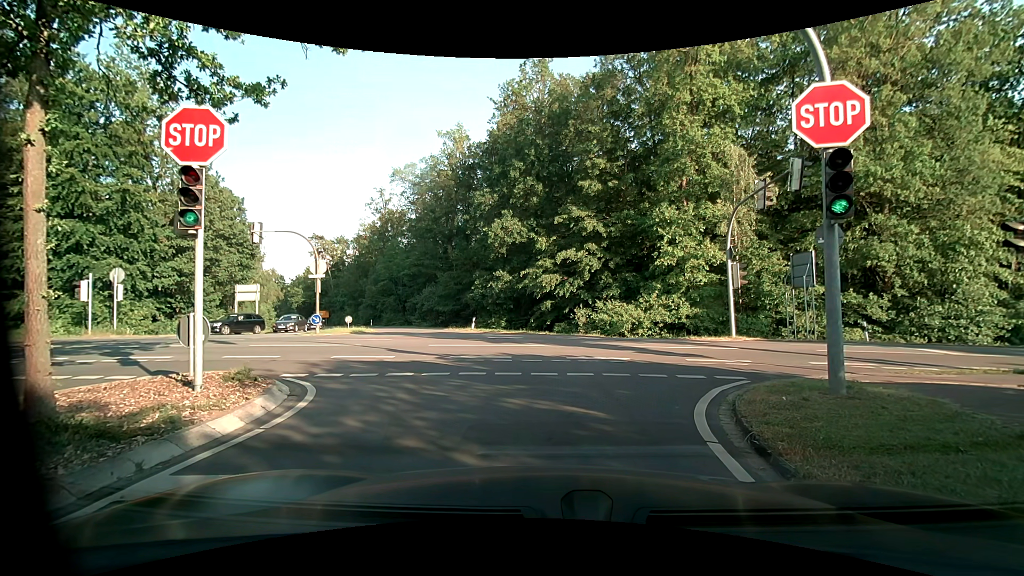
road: unclassified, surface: asphalt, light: Day
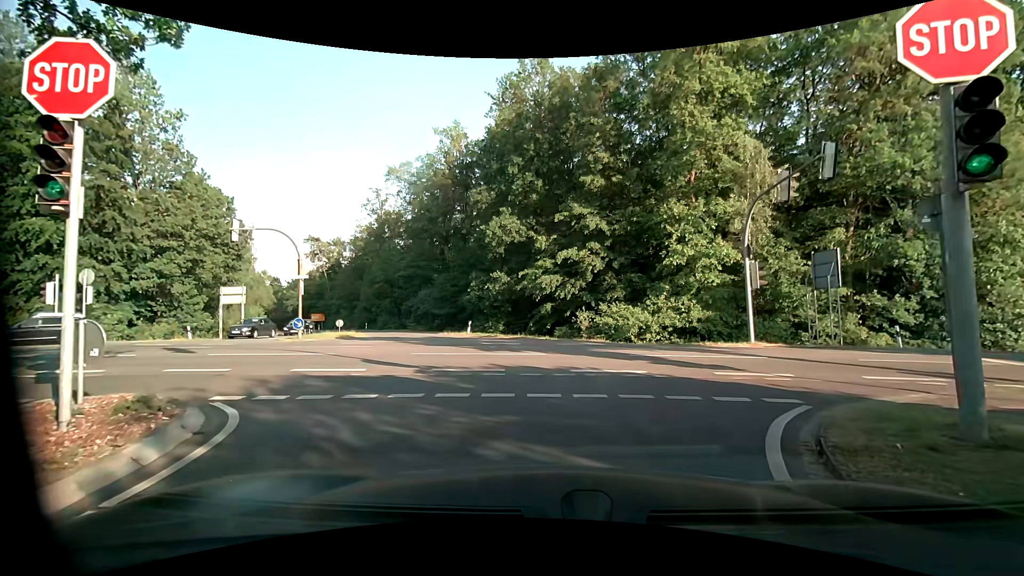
(0.0, +2.3) m; +2°
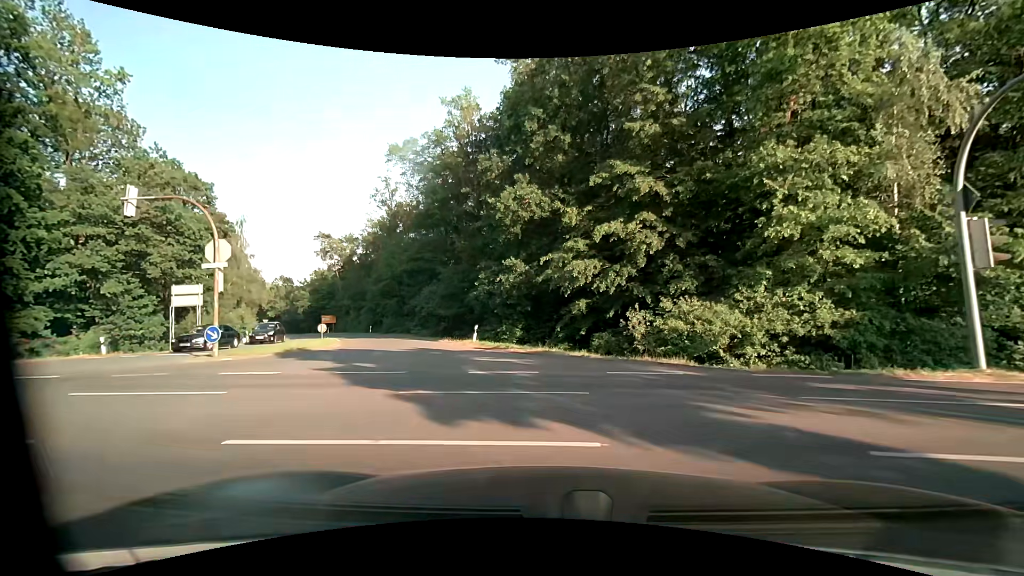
(-0.2, +9.8) m; -3°
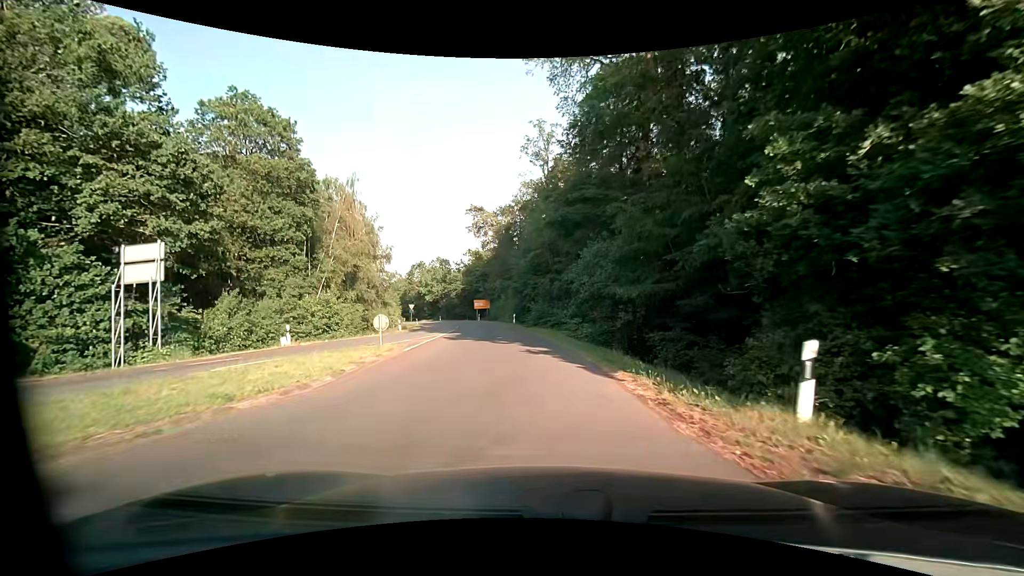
(-3.9, +21.2) m; -19°
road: primary_link
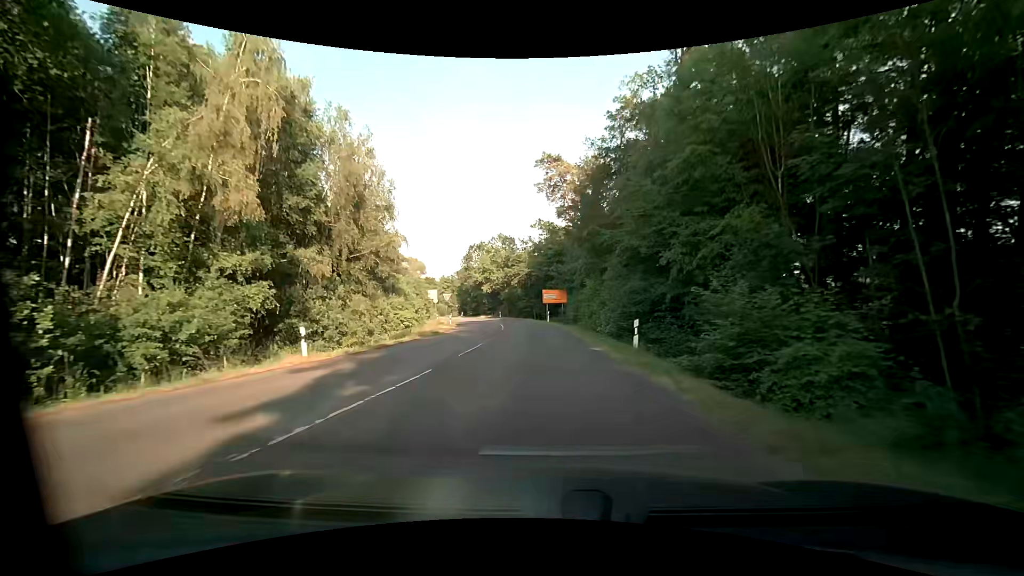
(-2.7, +29.1) m; -9°
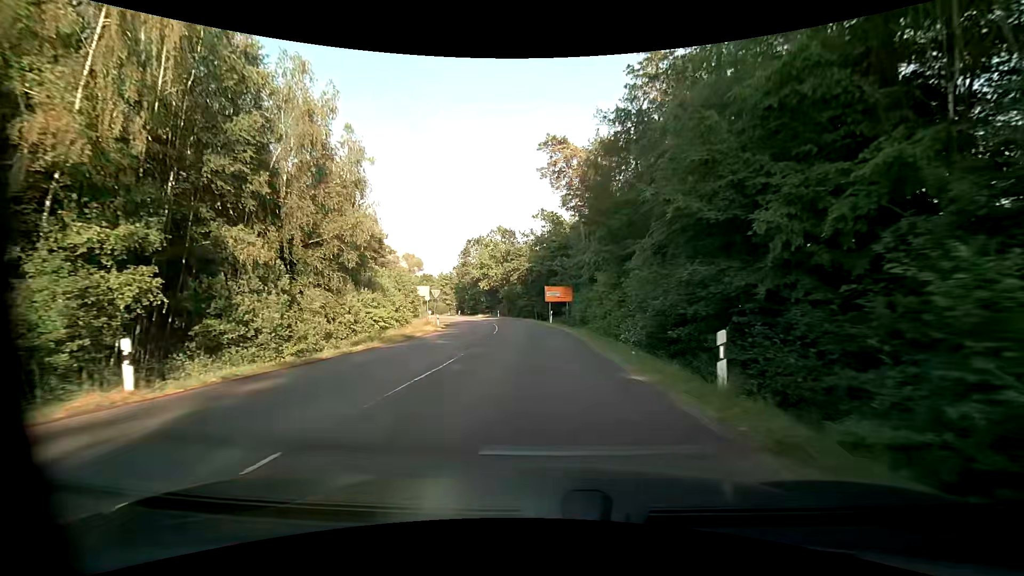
(-0.1, +6.6) m; -1°
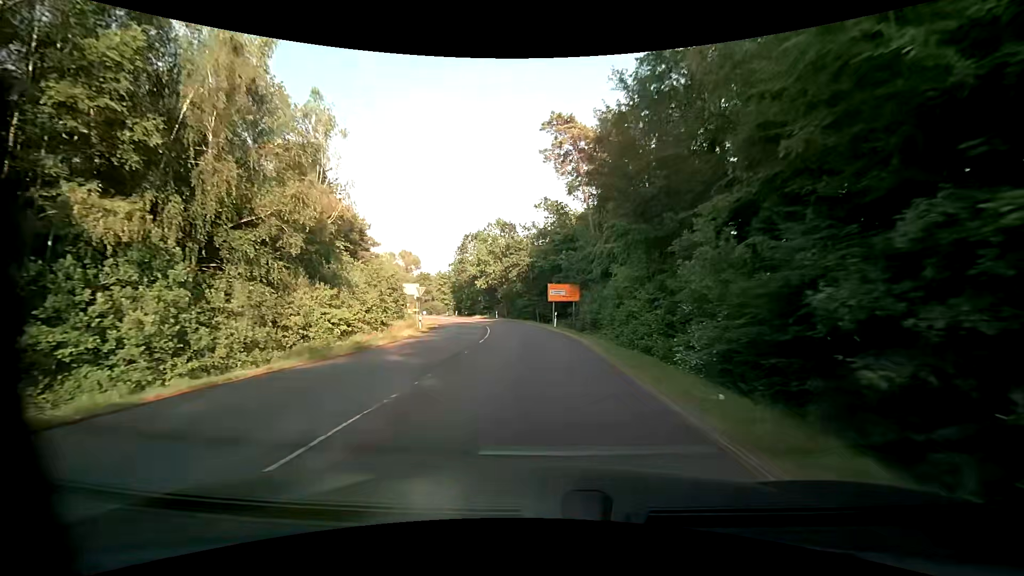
(0.0, +6.9) m; 0°
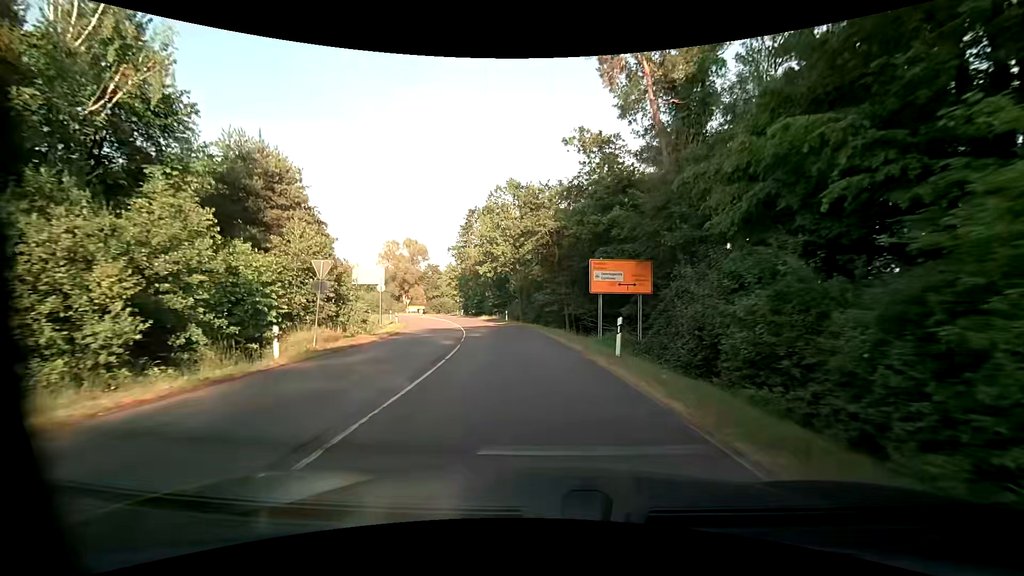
(-0.4, +21.4) m; -2°
(0, +10) (-1, +20) (-3, +30) (-5, +40) (-7, +49) (-10, +59) (-13, +68) (-16, +78) (-19, +88) (-20, +97) m
